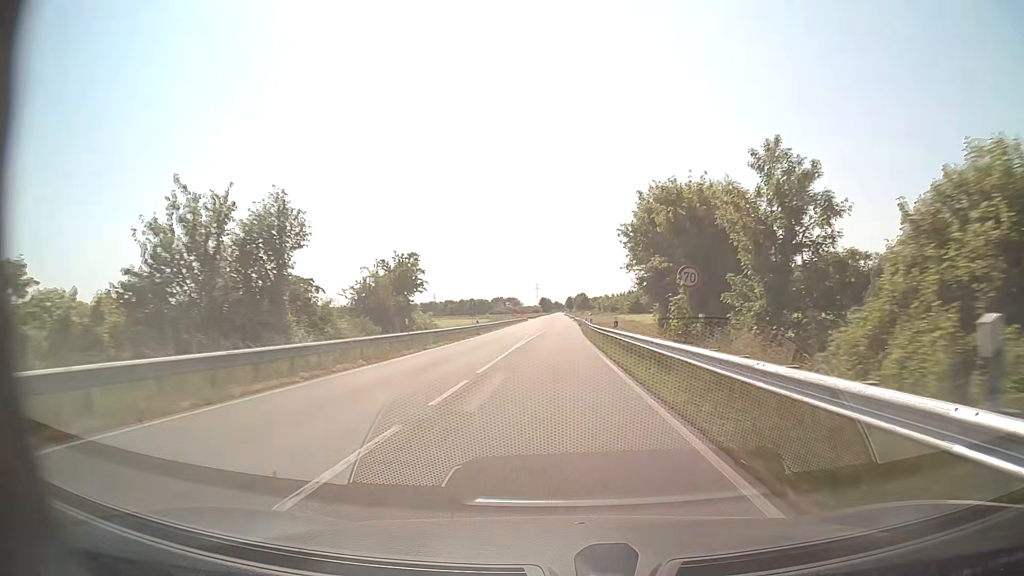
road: secondary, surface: asphalt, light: Day
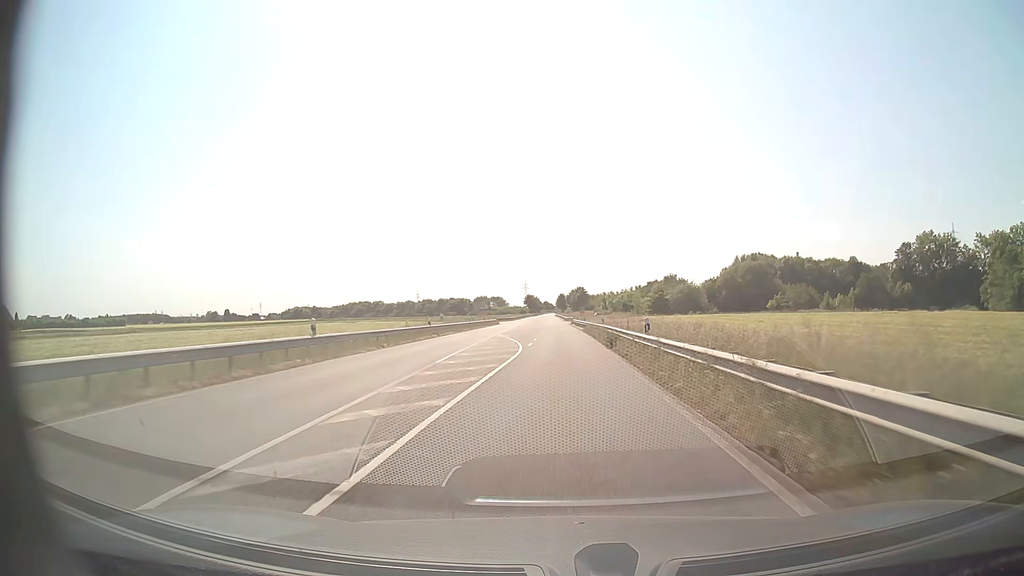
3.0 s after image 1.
(+0.1, +58.9) m; +1°
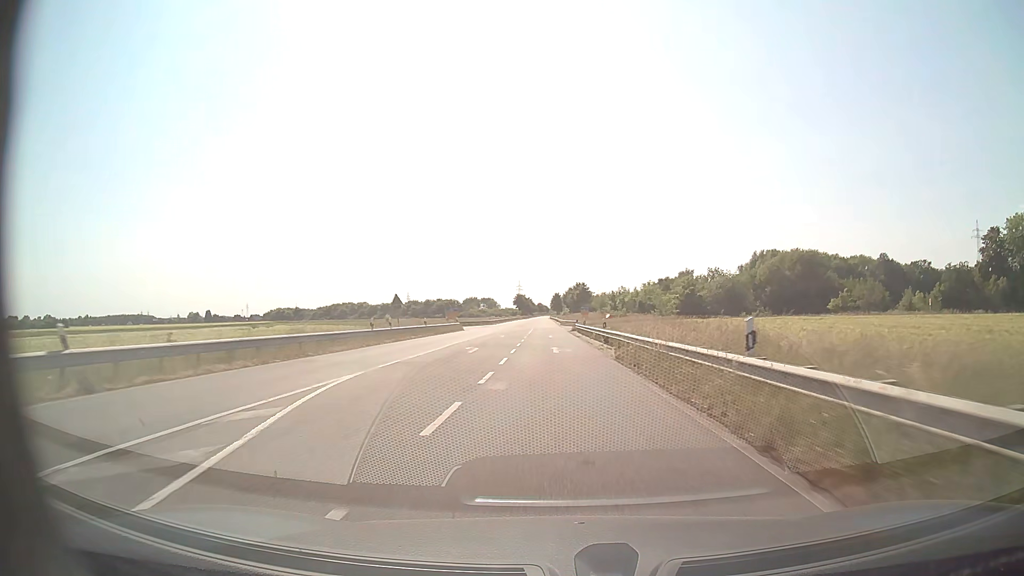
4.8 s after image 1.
(+0.2, +35.4) m; 0°
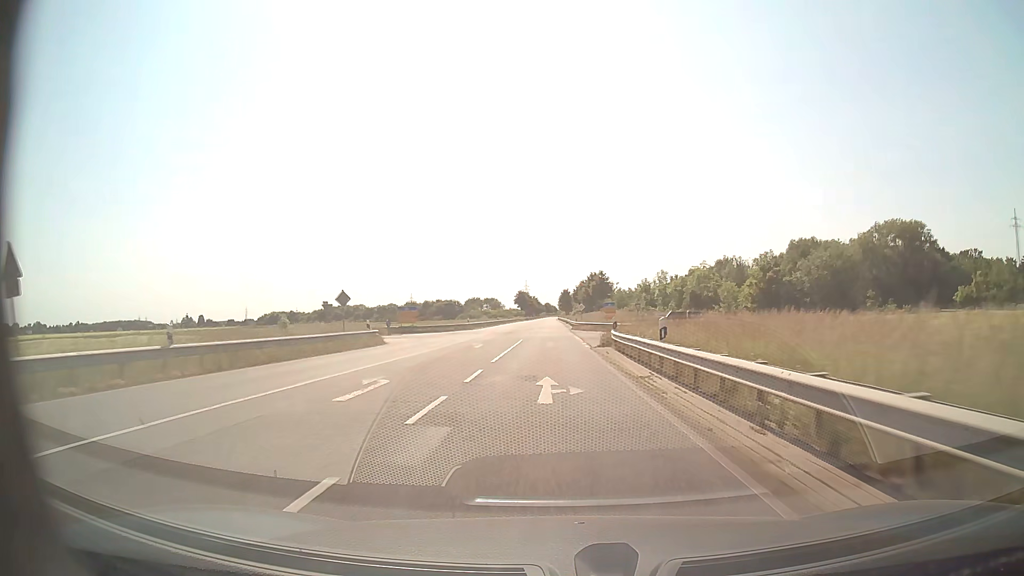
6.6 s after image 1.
(0.0, +35.3) m; -1°
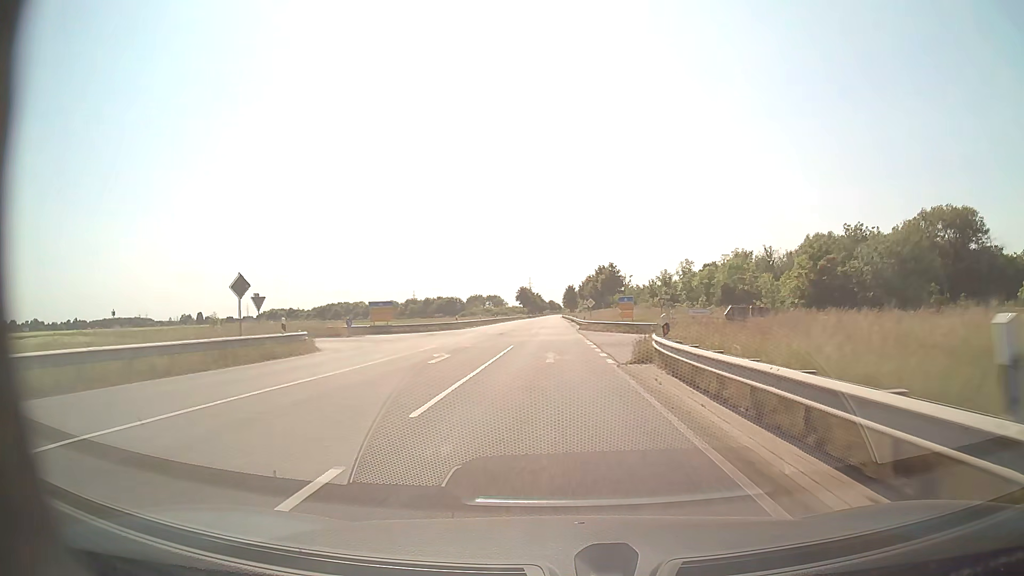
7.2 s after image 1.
(0.0, +11.8) m; 0°
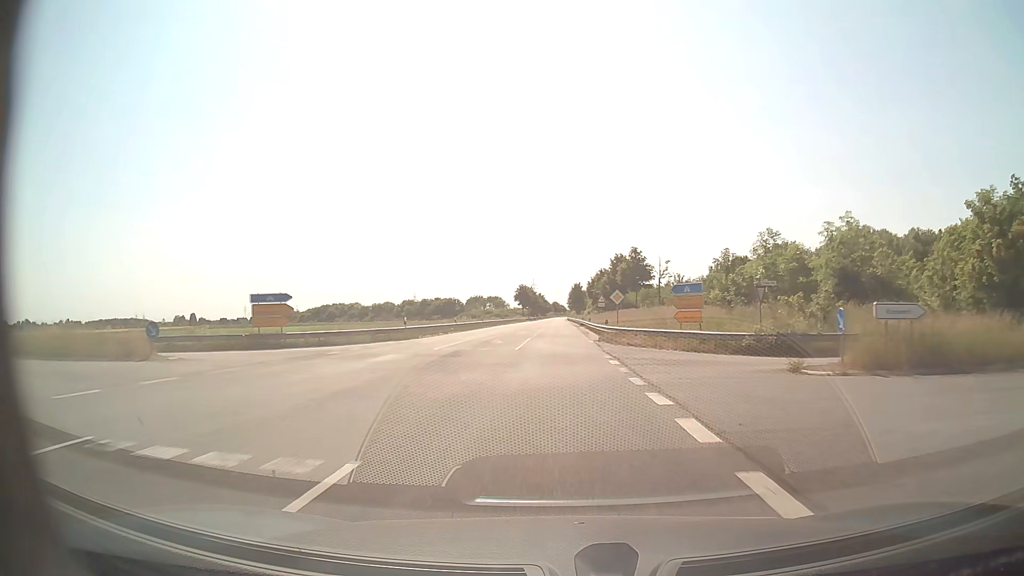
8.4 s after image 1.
(-0.1, +23.5) m; 0°
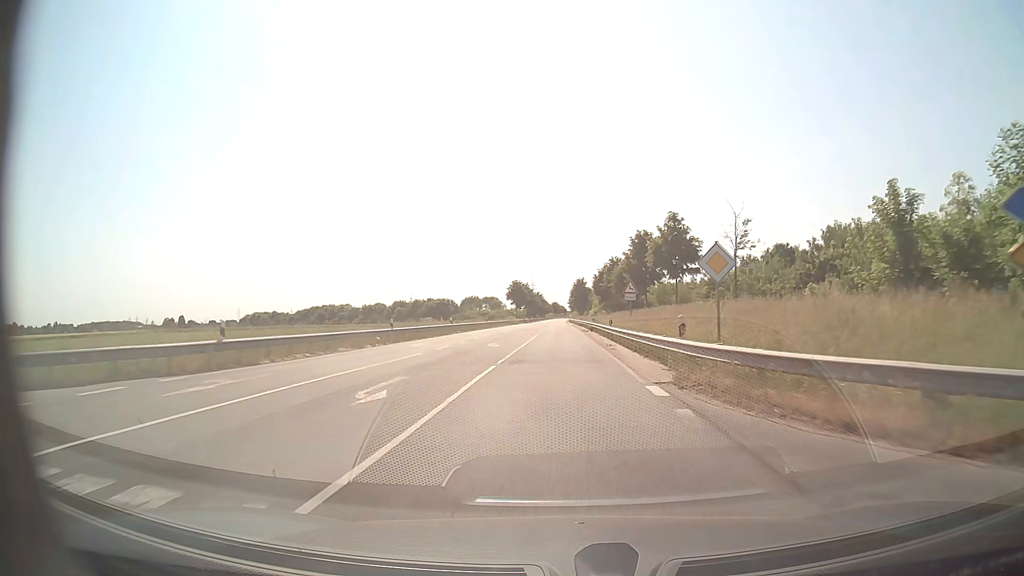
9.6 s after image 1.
(-0.1, +23.5) m; 0°
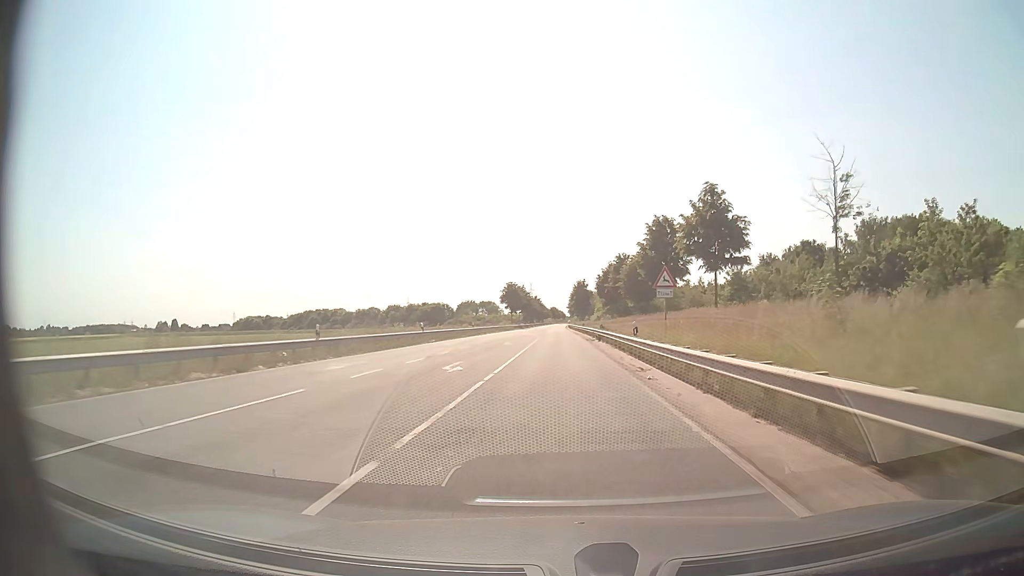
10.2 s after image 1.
(0.0, +11.8) m; 0°
(0, +10) (0, +20) (0, +30) (0, +40) (0, +50) (0, +60) (0, +70) (0, +80) (0, +90) (0, +100) m
